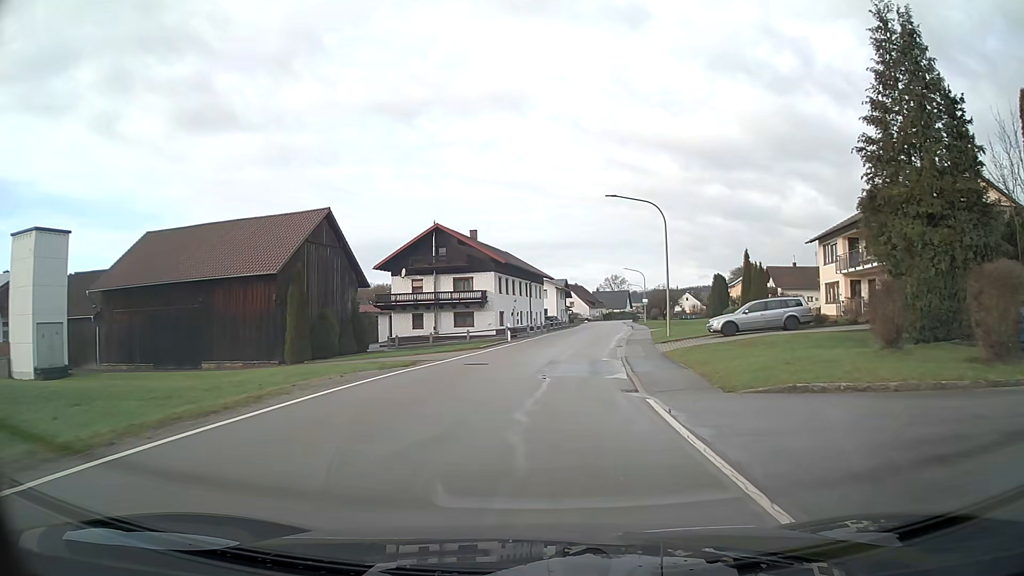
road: secondary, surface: asphalt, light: Day
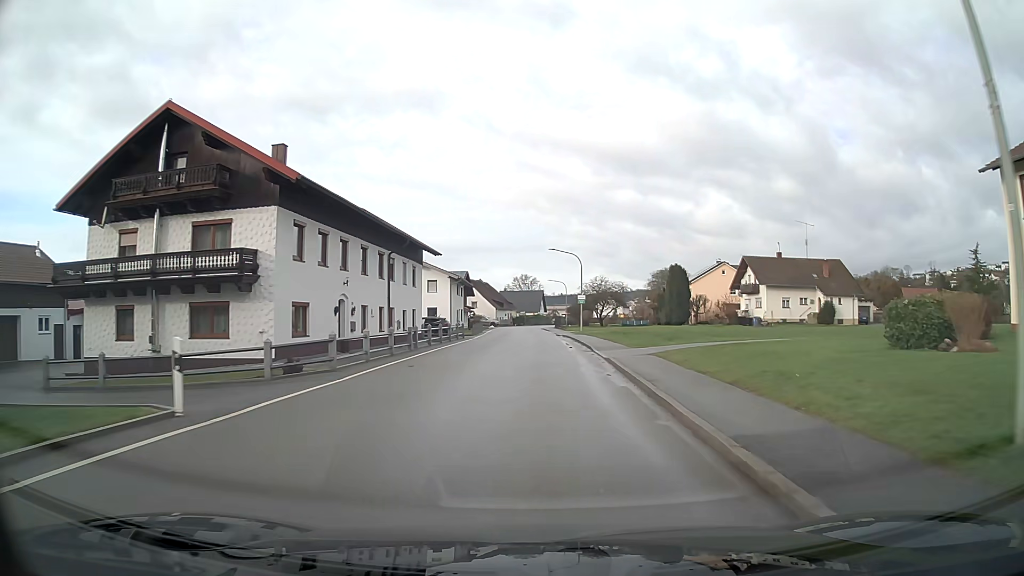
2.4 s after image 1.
(+2.0, +29.8) m; +8°
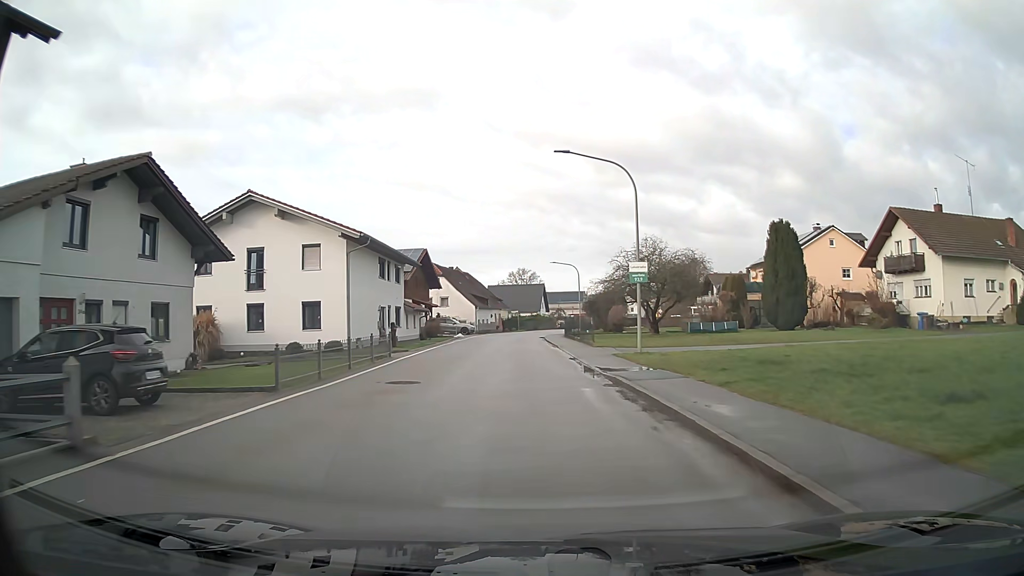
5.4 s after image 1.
(+0.1, +36.0) m; -1°
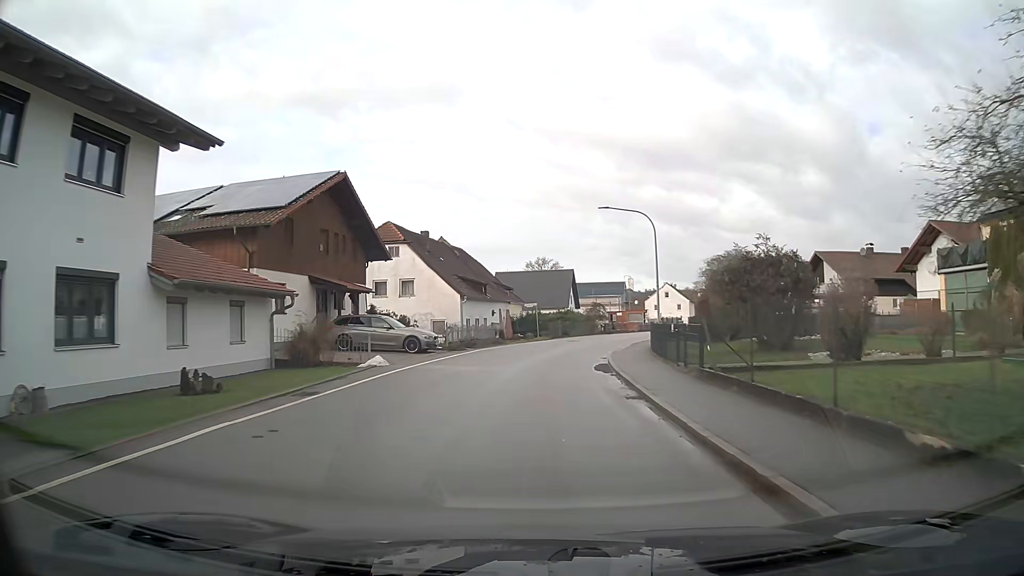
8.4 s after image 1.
(-0.5, +34.5) m; -1°
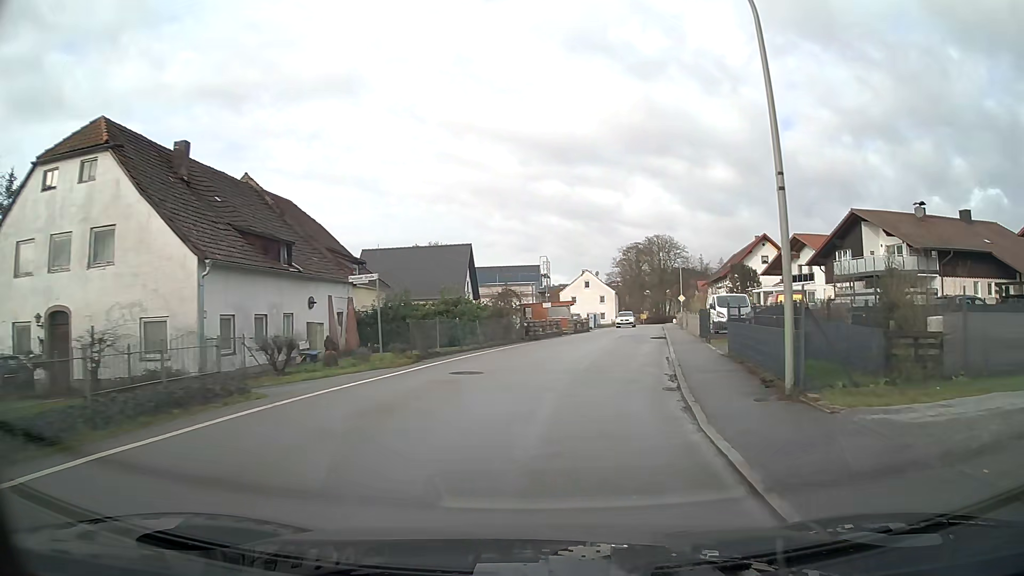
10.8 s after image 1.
(+1.9, +26.6) m; +10°
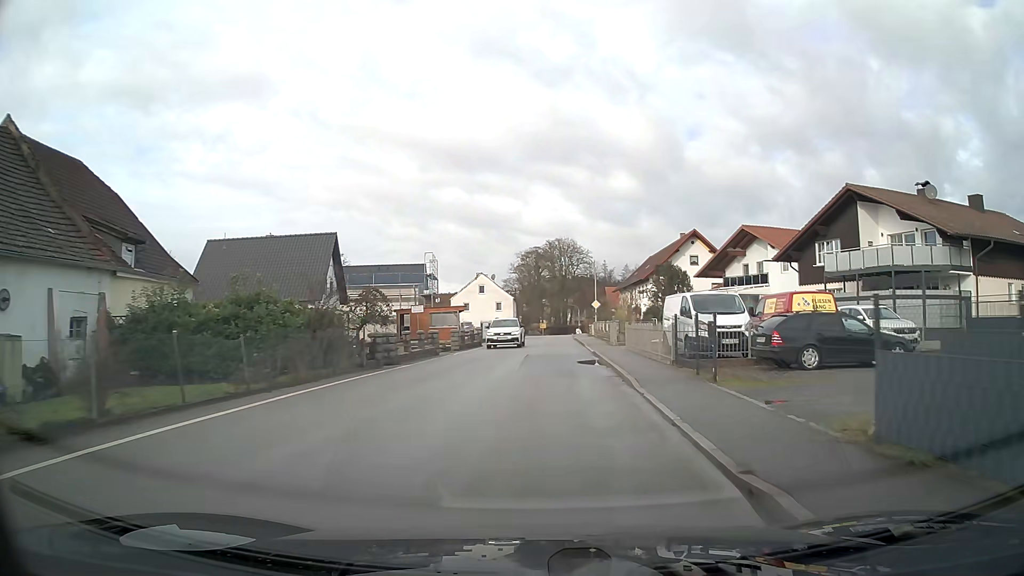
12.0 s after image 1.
(+0.9, +13.1) m; +7°
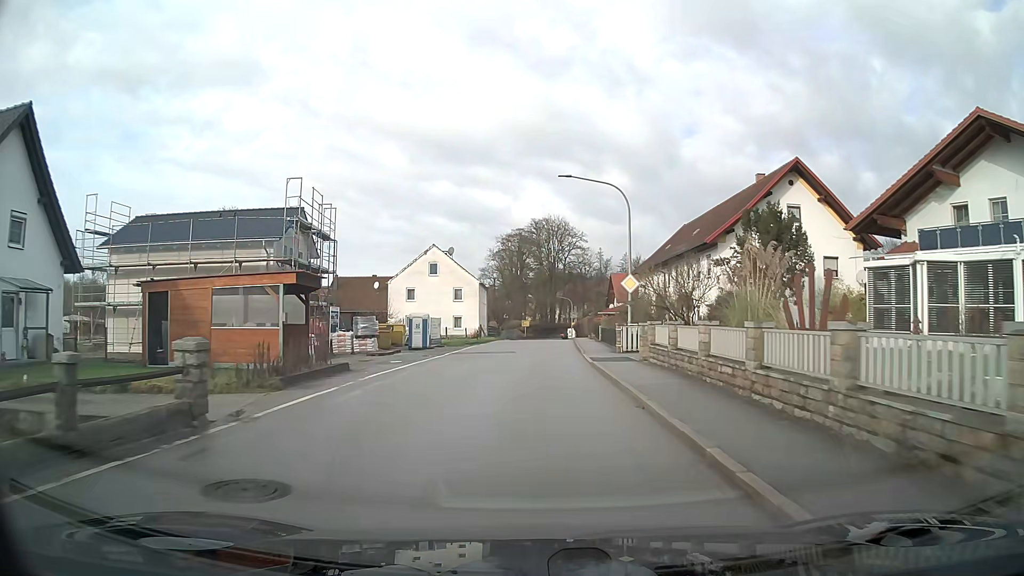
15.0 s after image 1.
(+0.8, +32.8) m; +1°
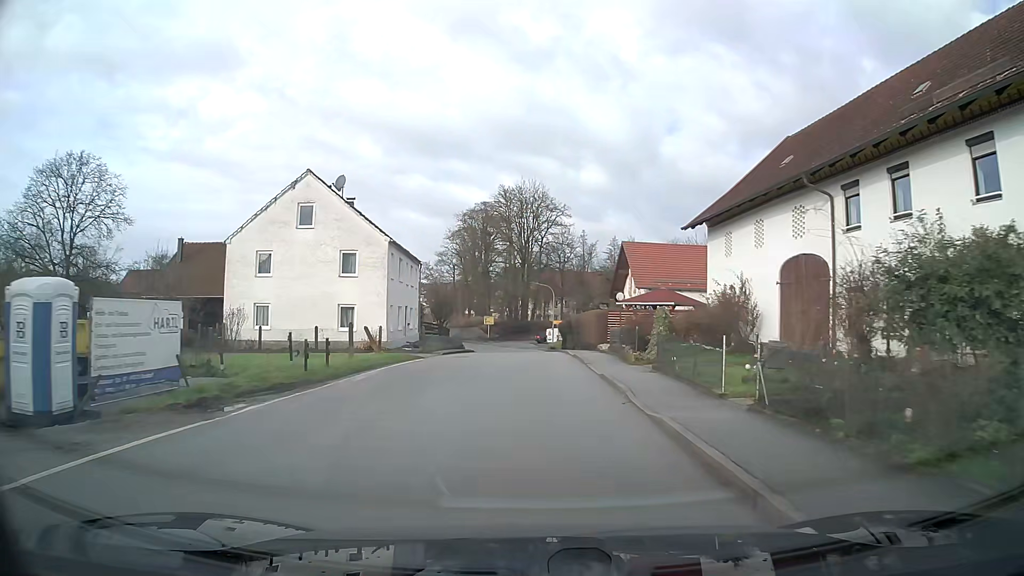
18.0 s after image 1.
(+0.6, +33.1) m; +2°
(0, +10) (0, +20) (0, +30) (0, +40) (0, +50) (-1, +60) (-2, +70) (-5, +80) (-7, +89) (-10, +99) m
